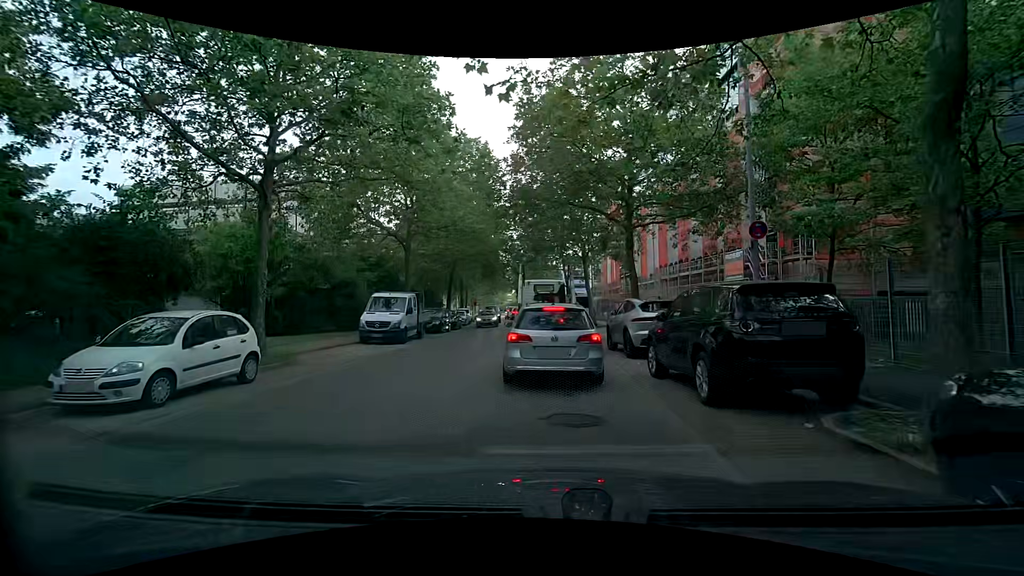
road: tertiary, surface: asphalt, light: Day
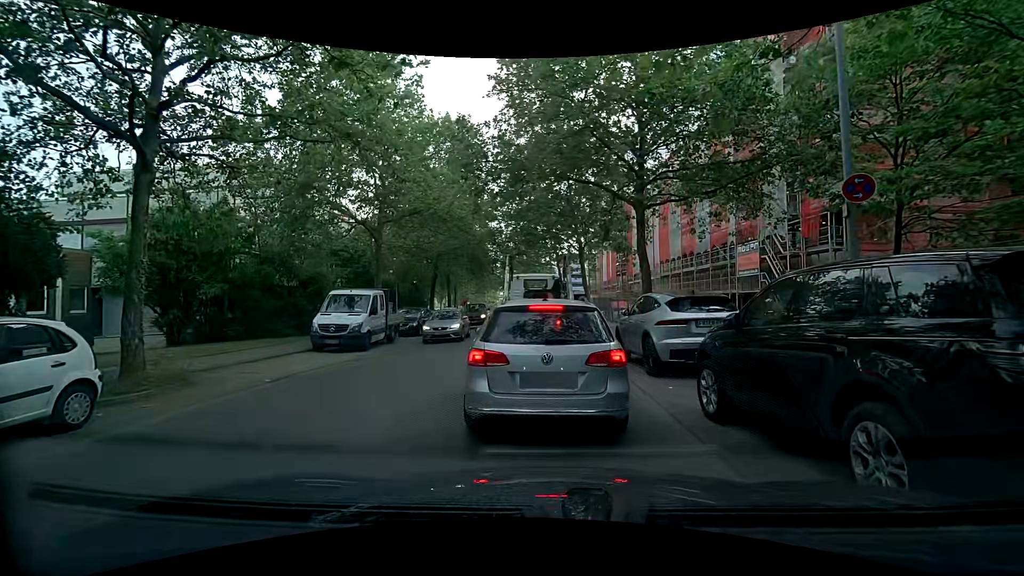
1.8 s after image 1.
(0.0, +3.6) m; -1°
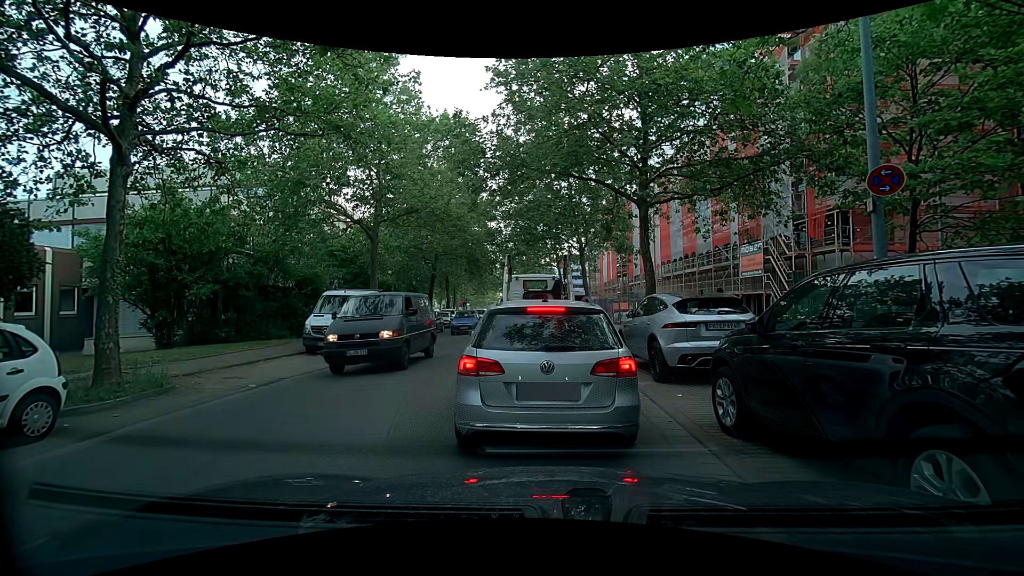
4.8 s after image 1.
(0.0, +0.6) m; 0°
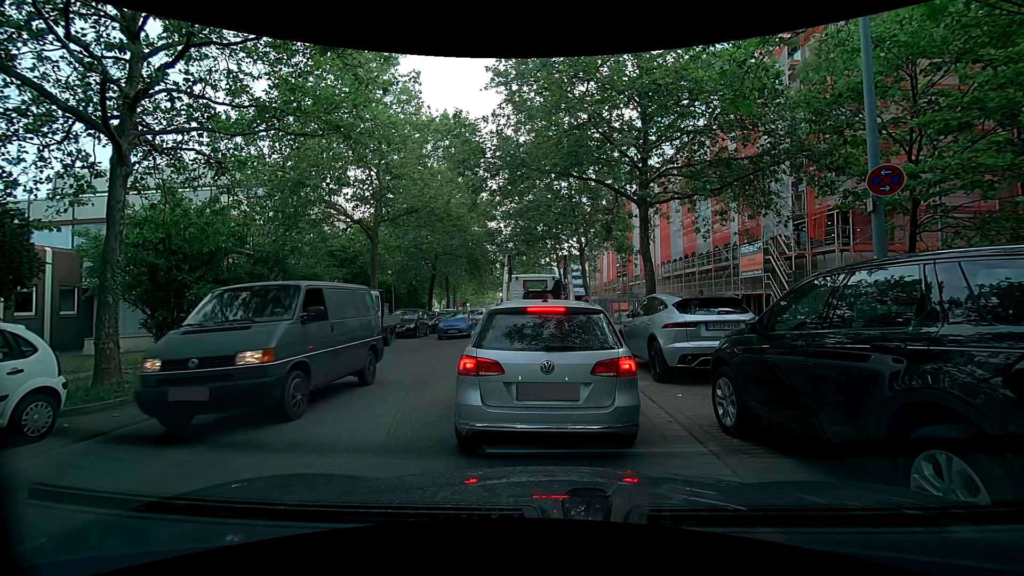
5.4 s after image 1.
(0.0, 0.0) m; 0°
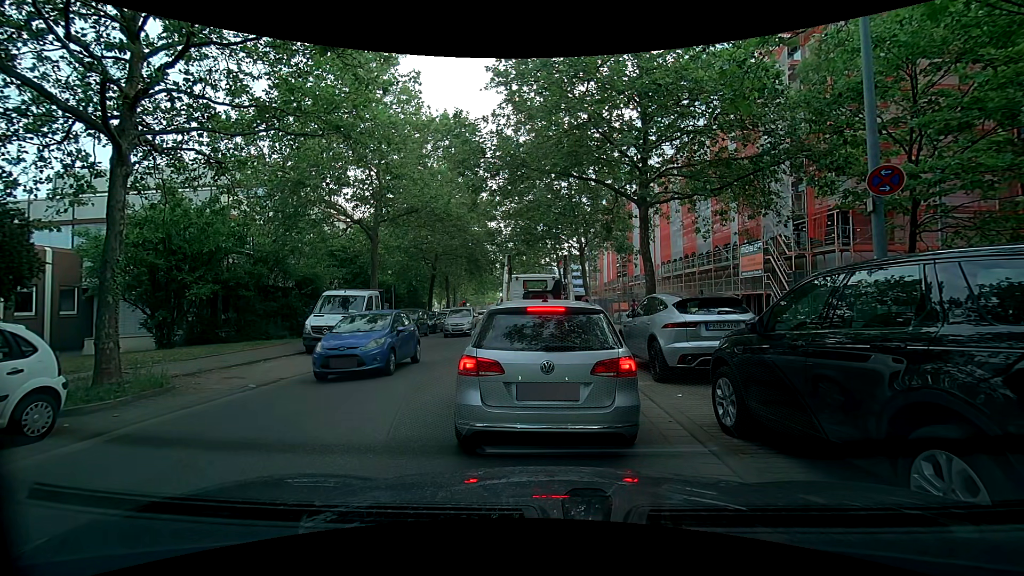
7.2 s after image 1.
(0.0, 0.0) m; 0°
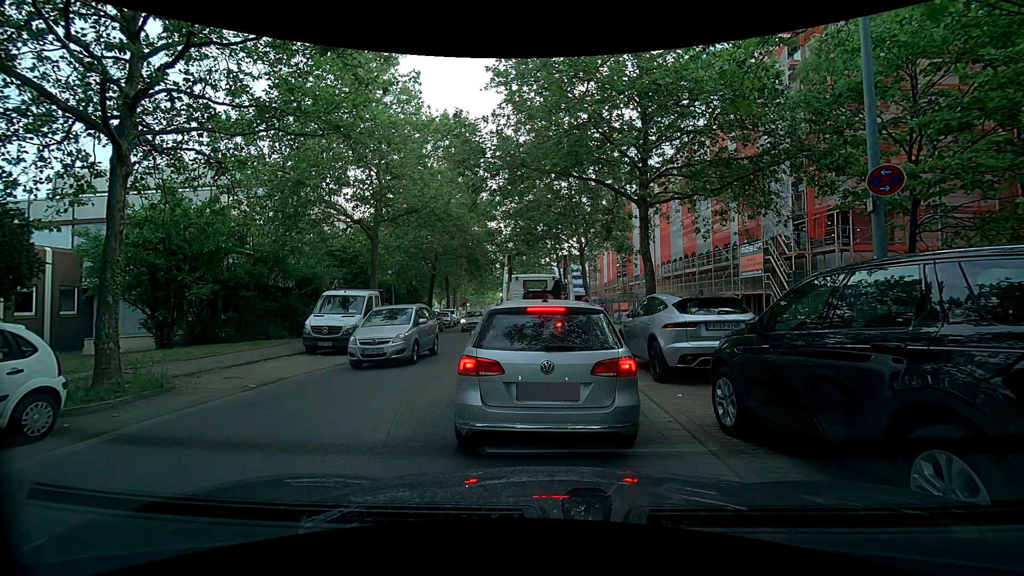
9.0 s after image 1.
(0.0, 0.0) m; 0°
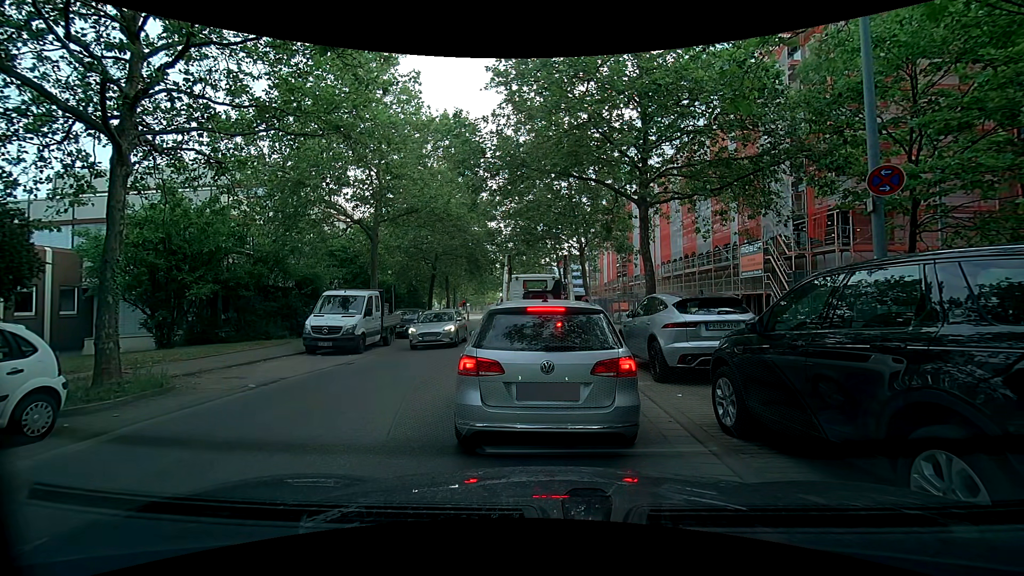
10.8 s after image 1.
(0.0, 0.0) m; 0°
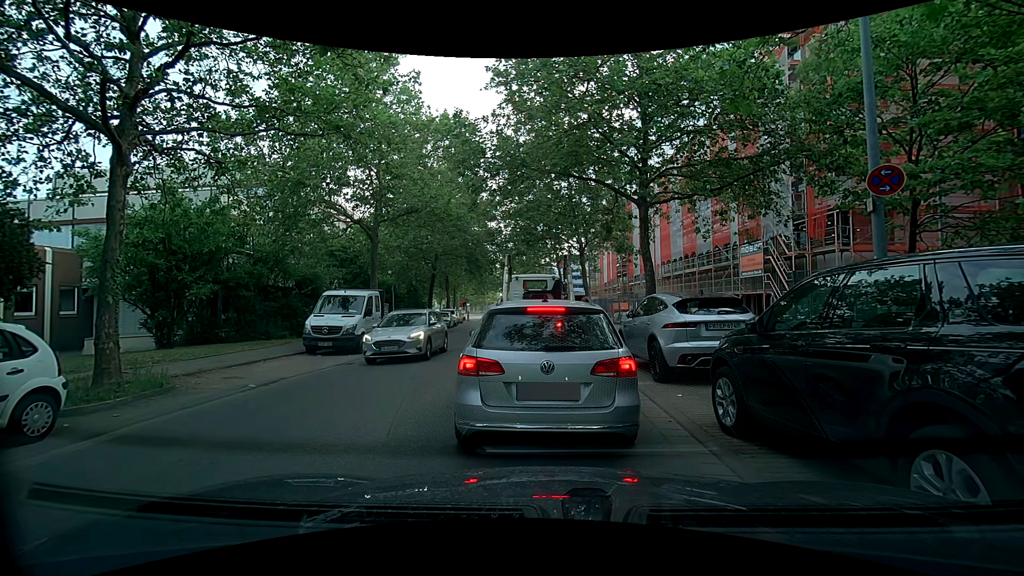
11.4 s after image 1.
(0.0, 0.0) m; 0°
